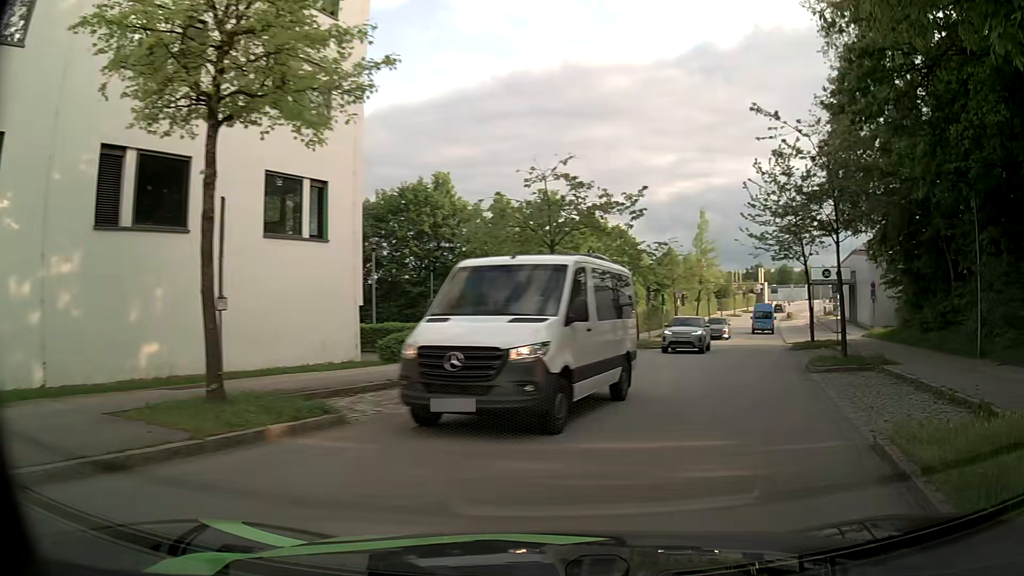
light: Day
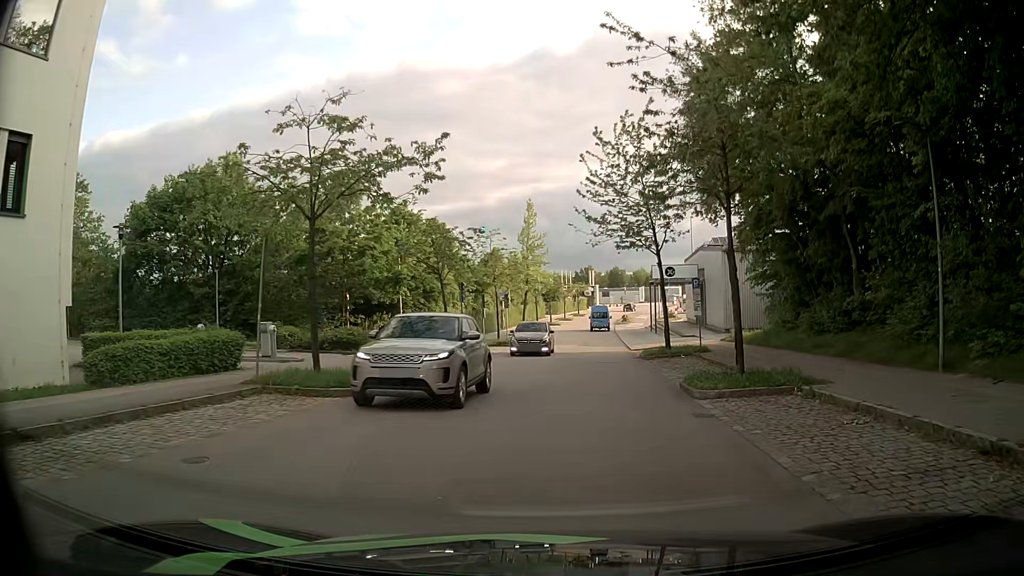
(+1.1, +6.5) m; +16°
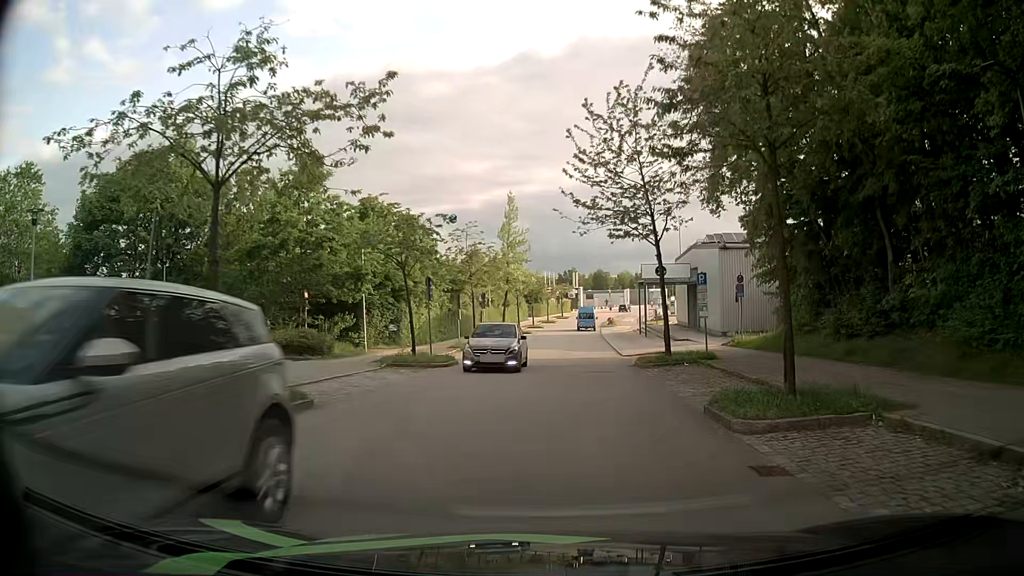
(0.0, +4.1) m; +1°
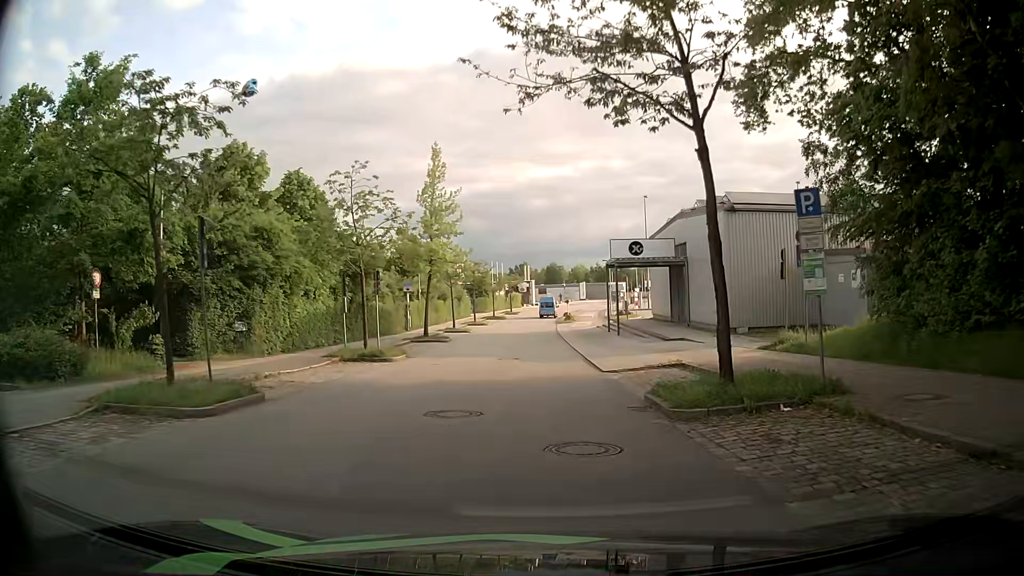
(+0.7, +13.9) m; +3°
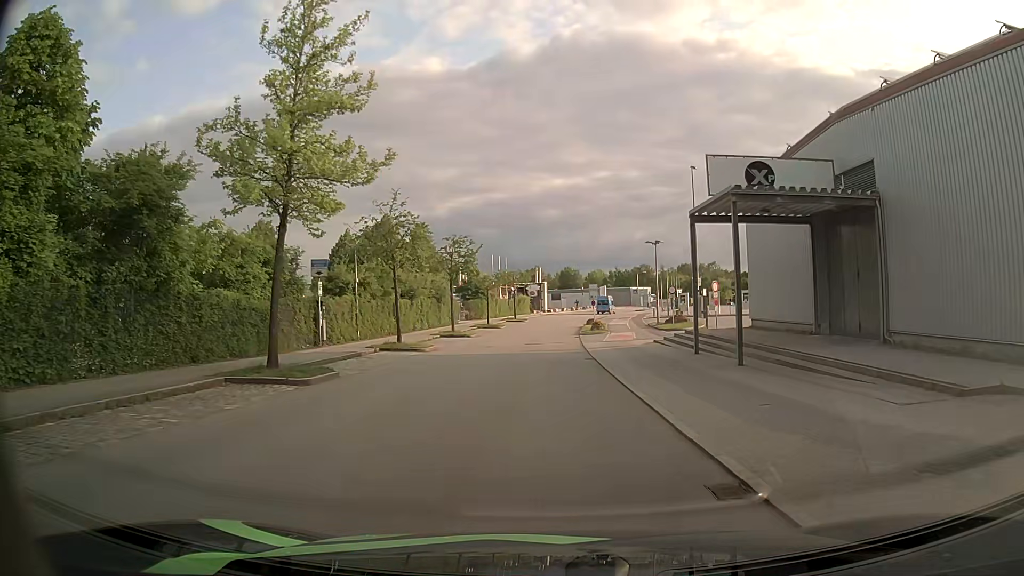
(-0.1, +23.6) m; 0°
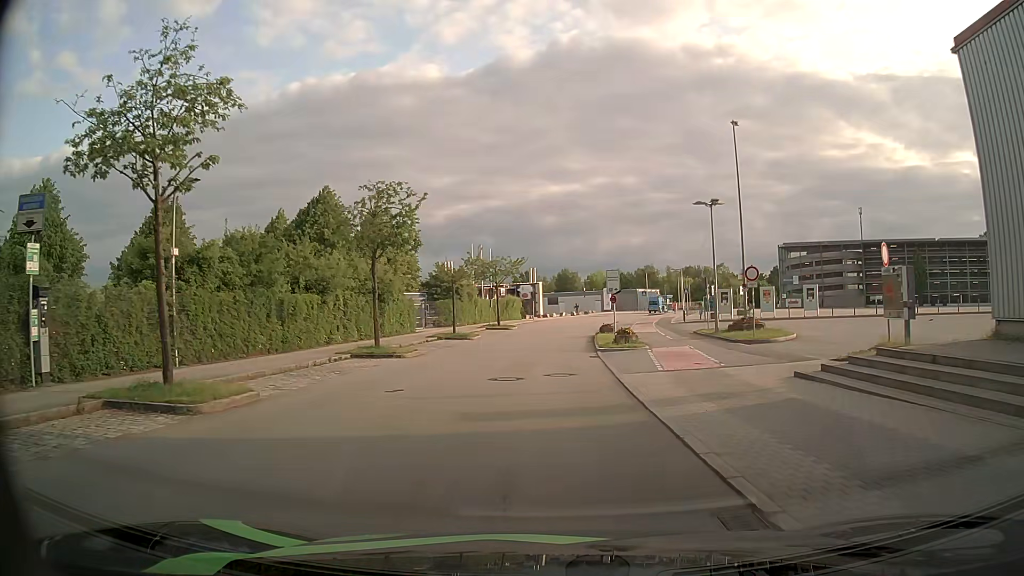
(+0.1, +18.5) m; 0°
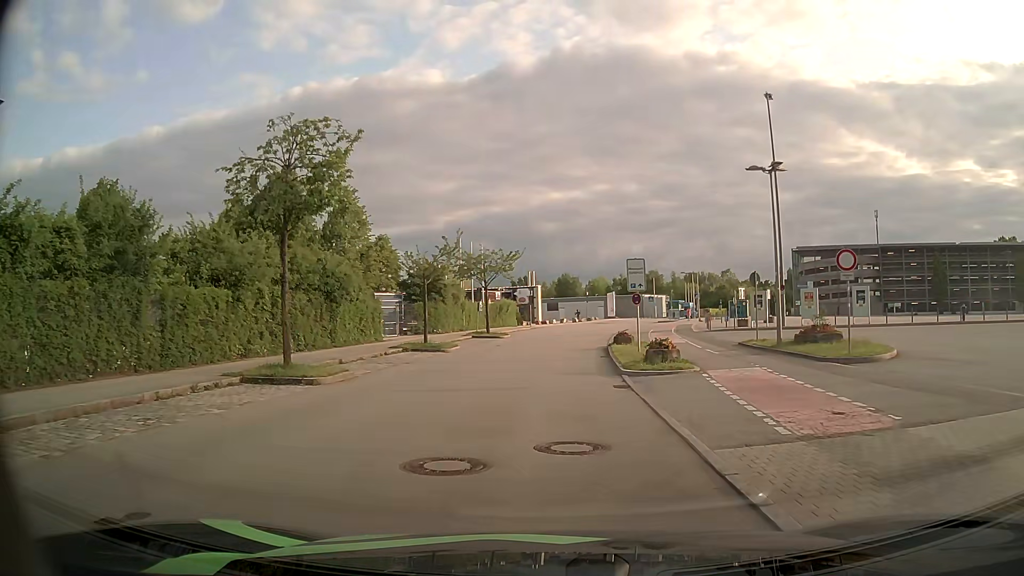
(0.0, +8.9) m; 0°
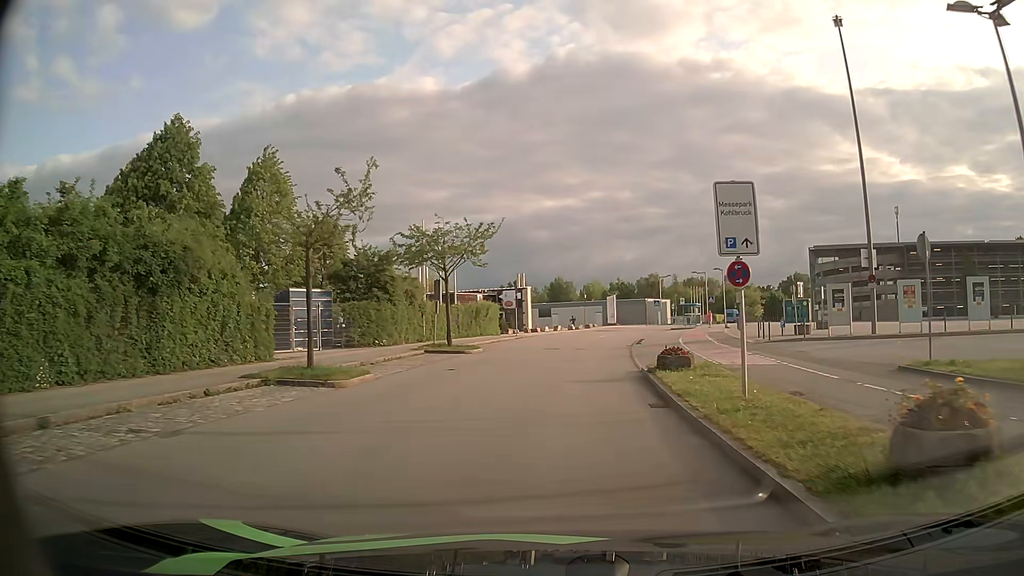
(+0.1, +14.1) m; +1°
